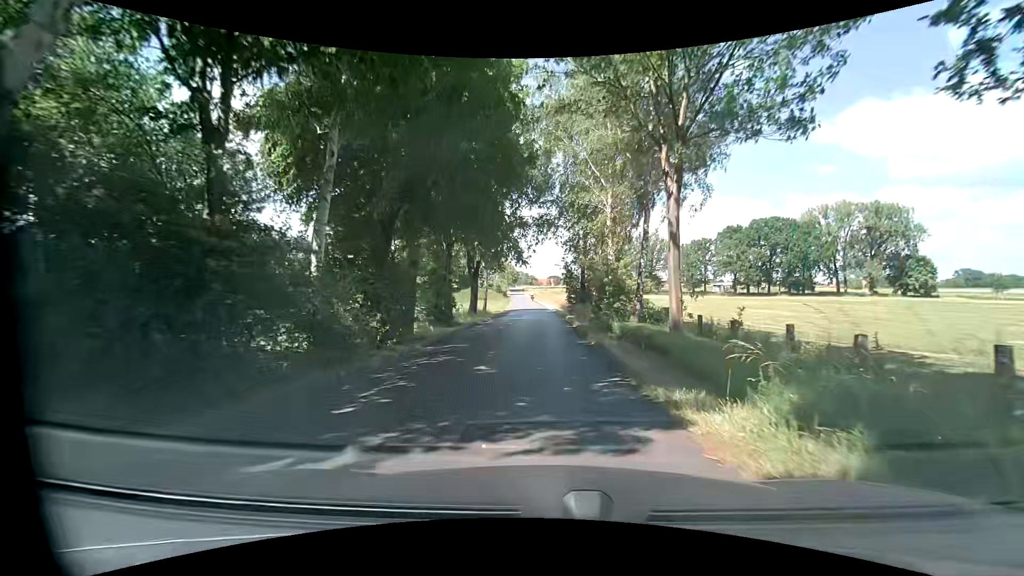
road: unclassified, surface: asphalt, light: Day
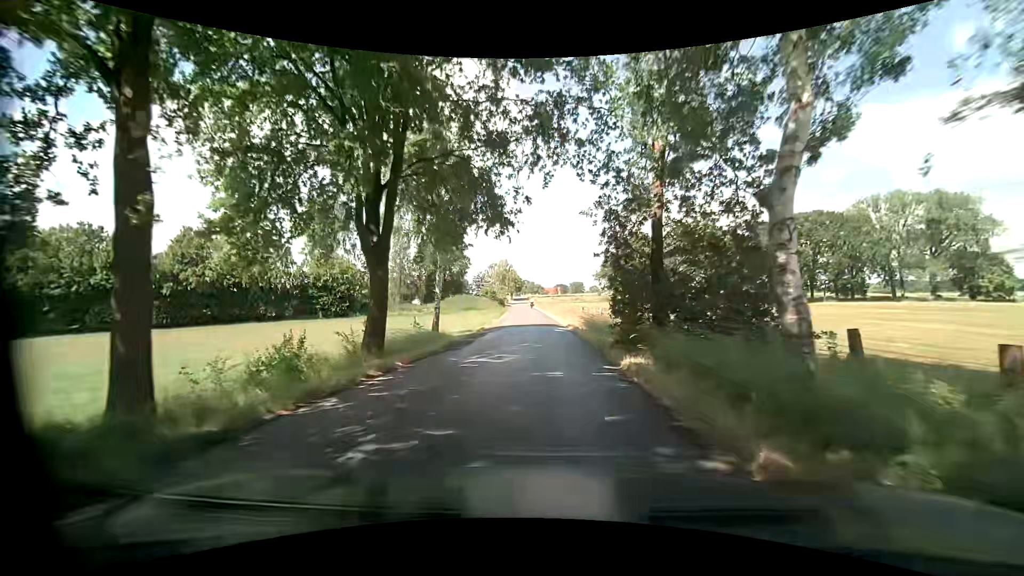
(+0.1, +22.8) m; 0°
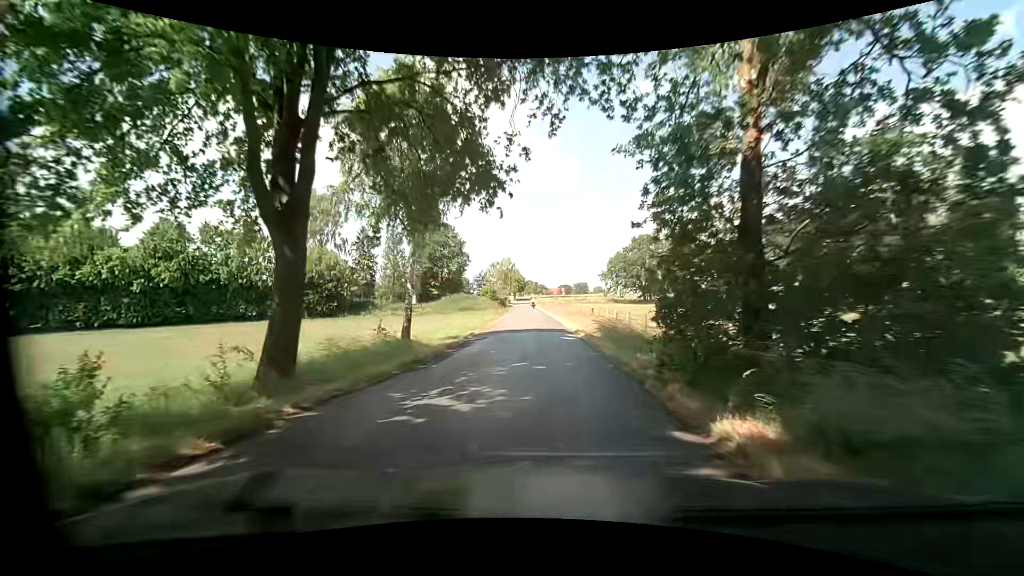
(-0.1, +5.7) m; 0°
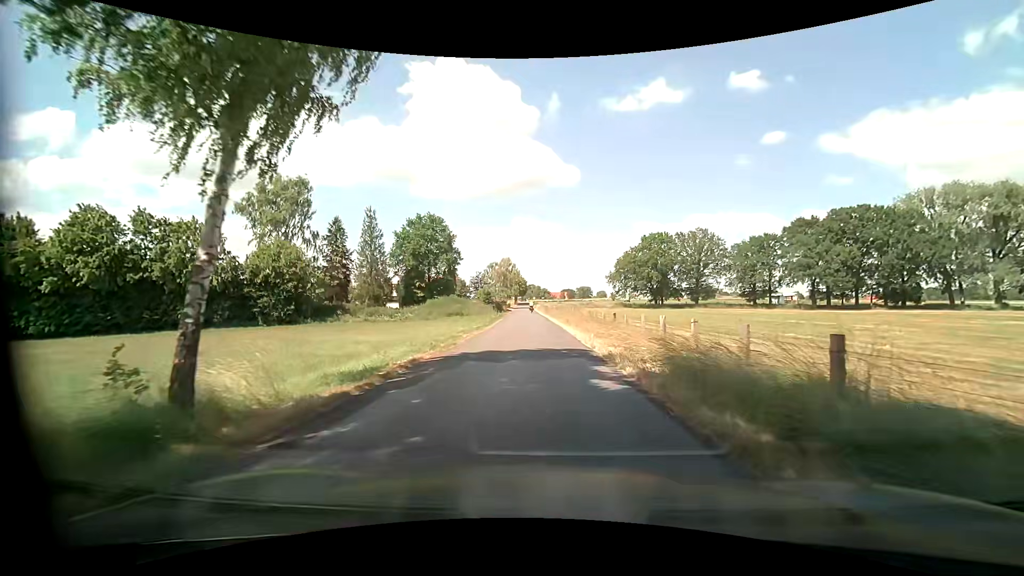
(-0.2, +11.4) m; -3°
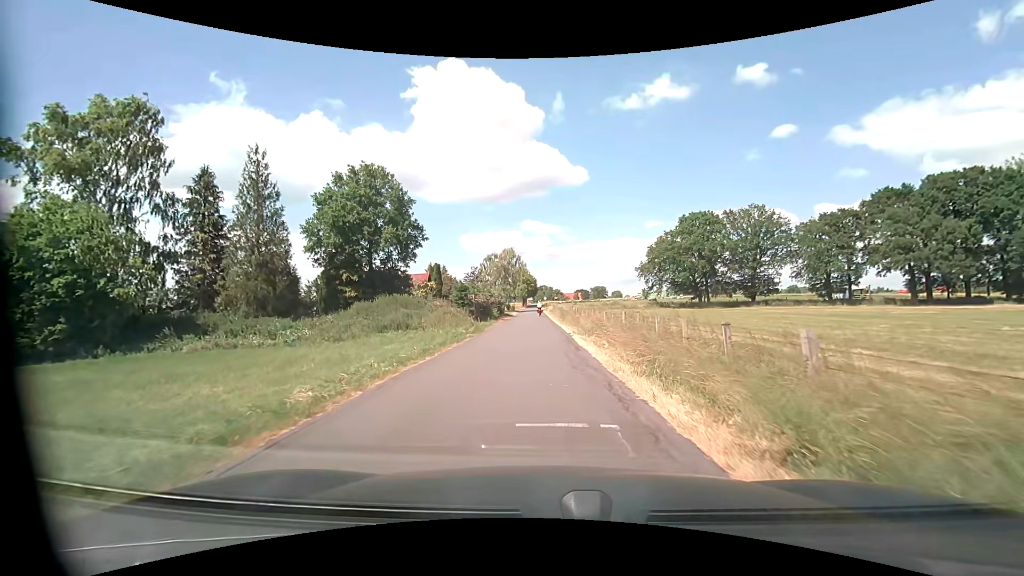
(+1.1, +28.4) m; +2°
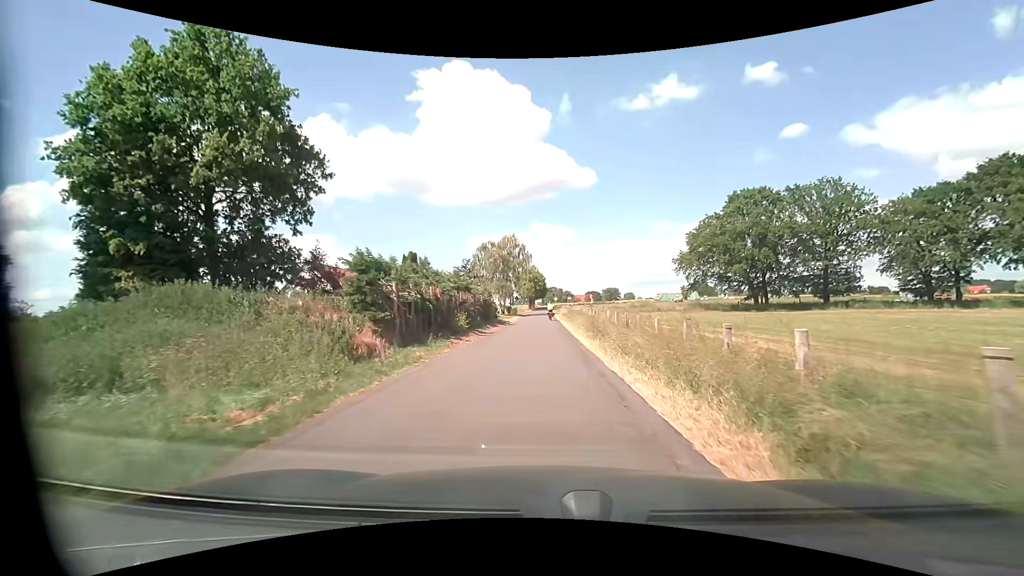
(-0.3, +22.9) m; -2°
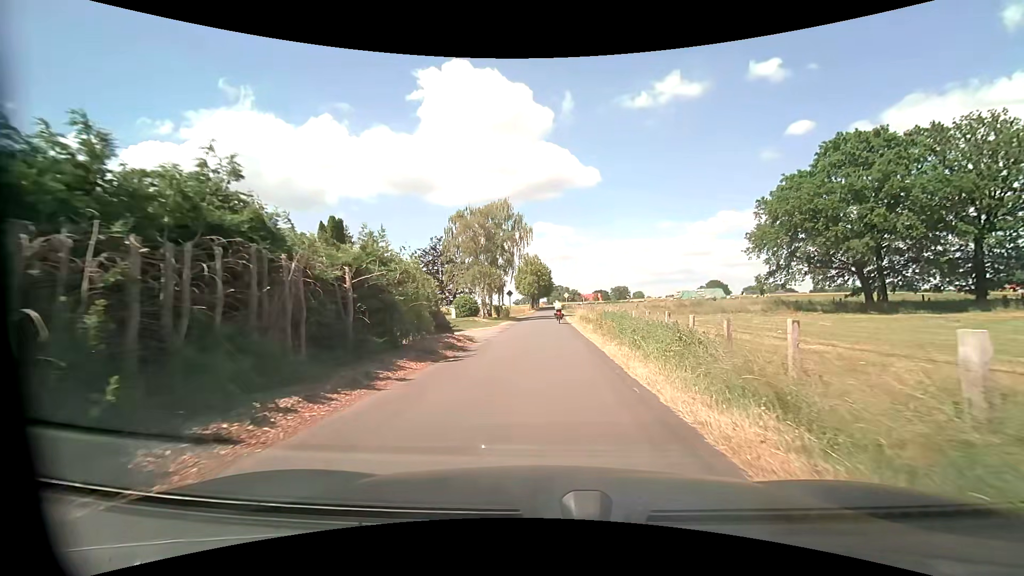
(0.0, +27.3) m; 0°
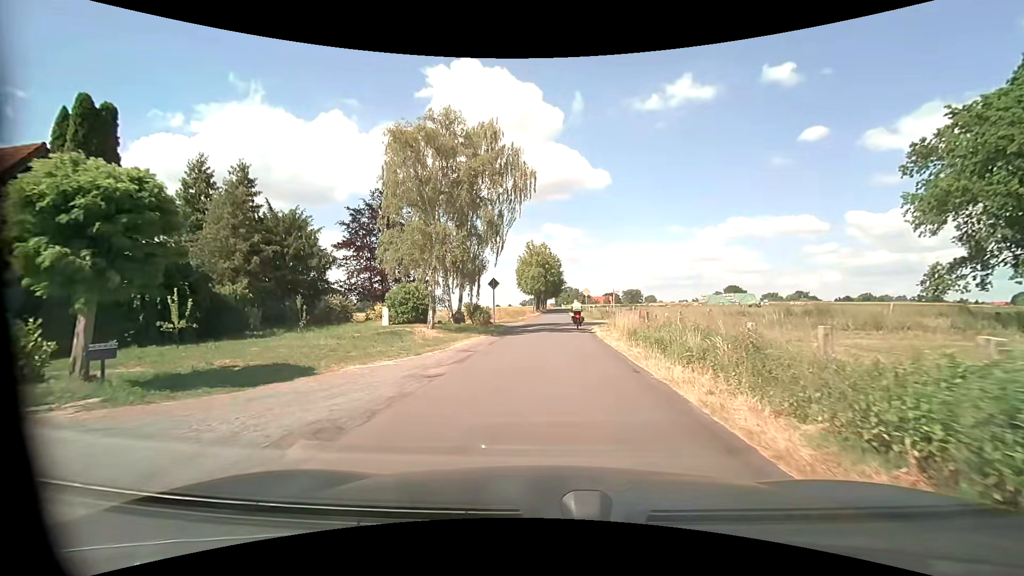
(0.0, +24.0) m; -1°
(0, +10) (0, +20) (-1, +30) (-1, +40) (-1, +50) (0, +60) (0, +70) (+1, +80) (+2, +90) (+3, +100) m
